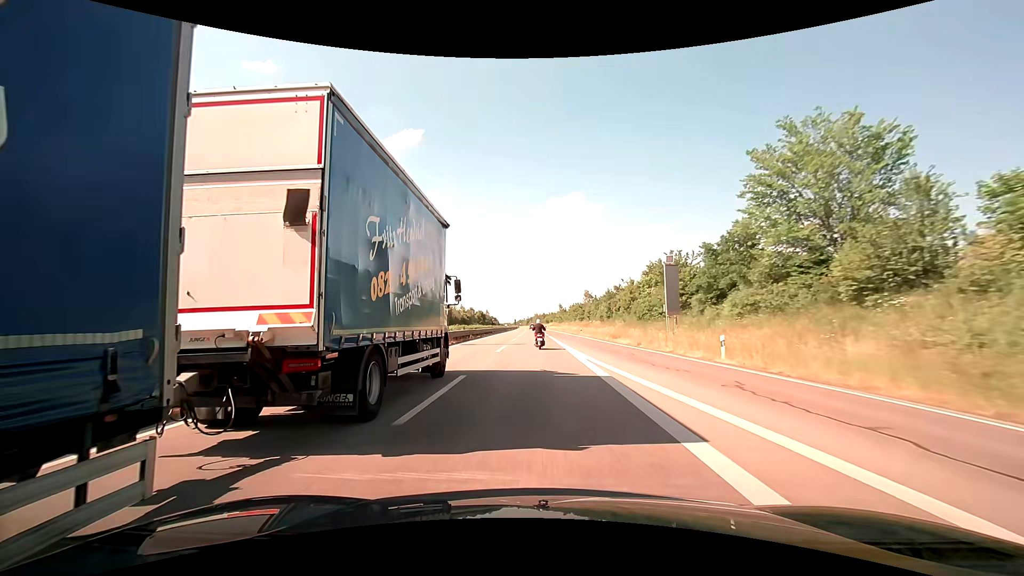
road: trunk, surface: asphalt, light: Day
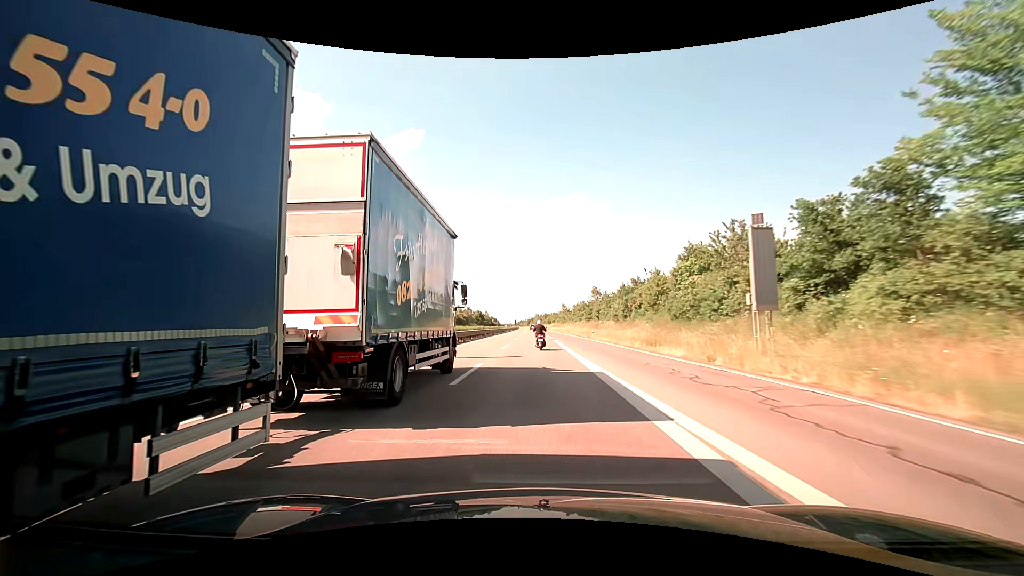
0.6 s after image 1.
(0.0, +13.4) m; 0°
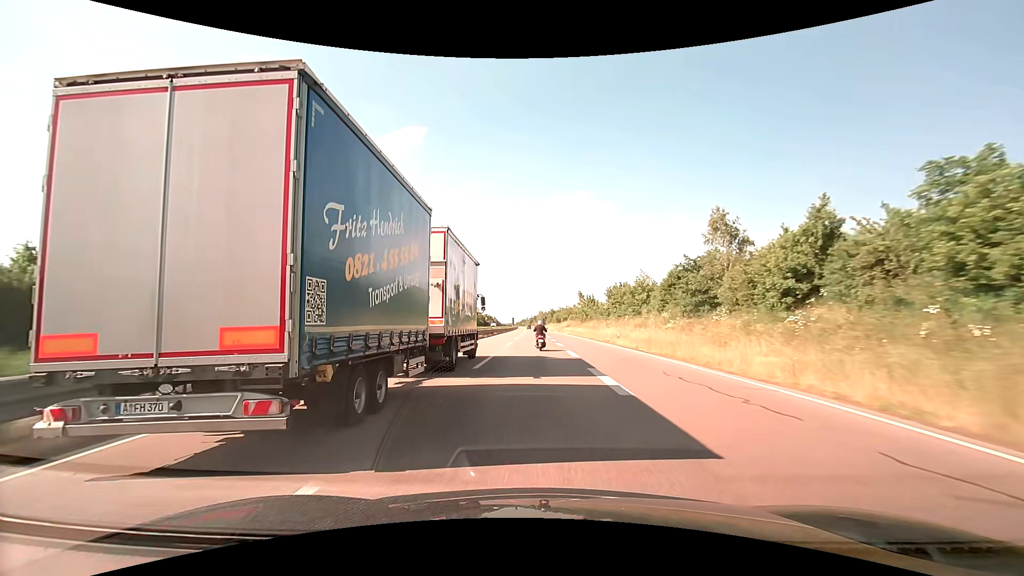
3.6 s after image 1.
(-0.3, +67.4) m; 0°
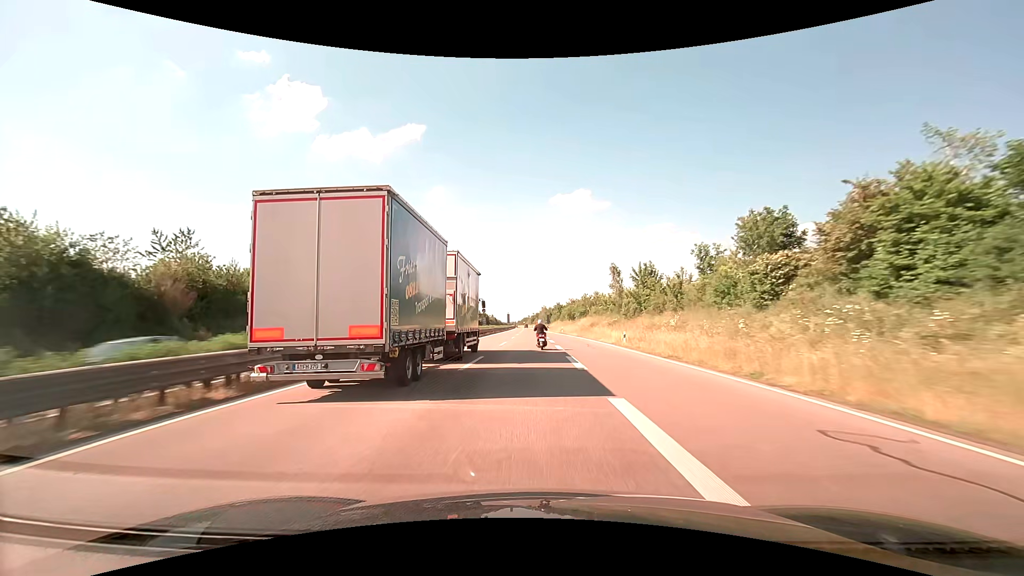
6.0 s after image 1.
(-0.2, +54.6) m; 0°
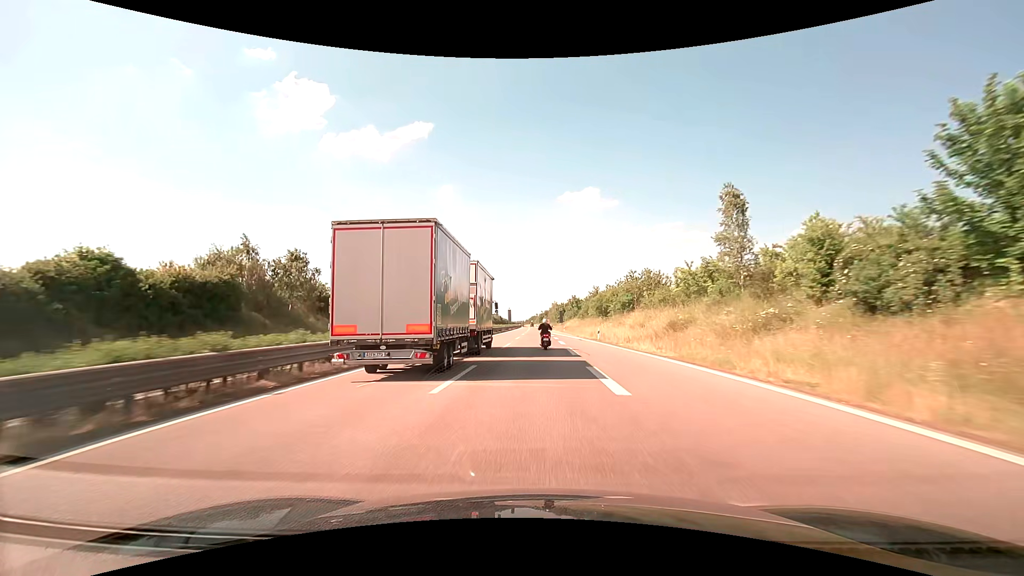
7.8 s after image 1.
(-0.4, +41.1) m; -1°
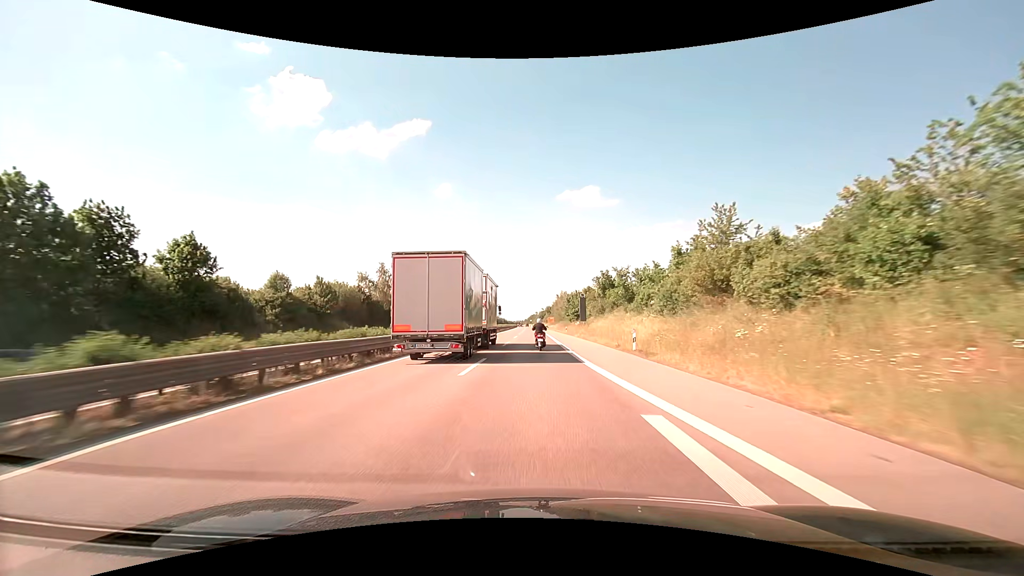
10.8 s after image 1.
(+0.1, +68.1) m; 0°
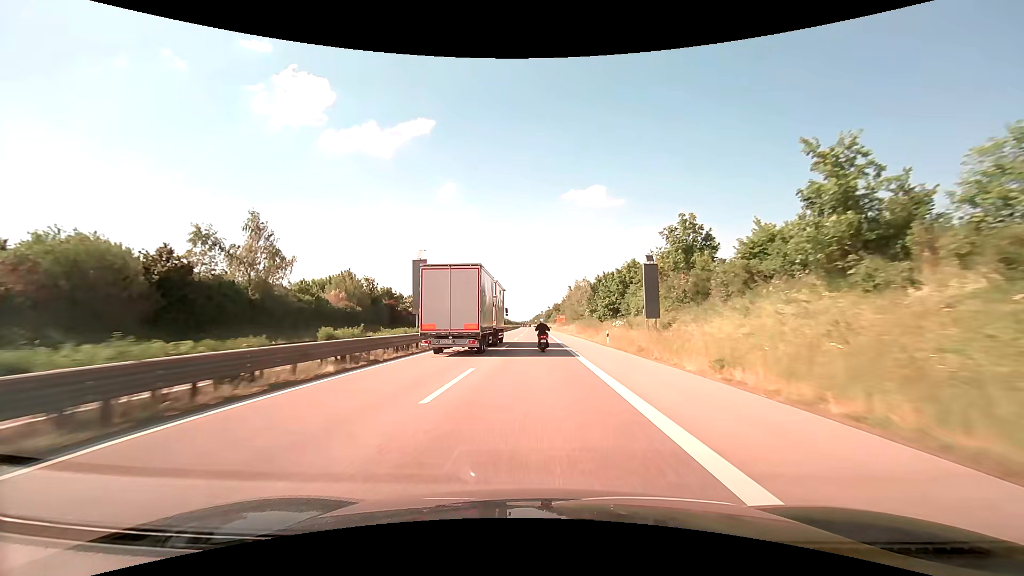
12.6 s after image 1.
(-0.2, +40.4) m; 0°
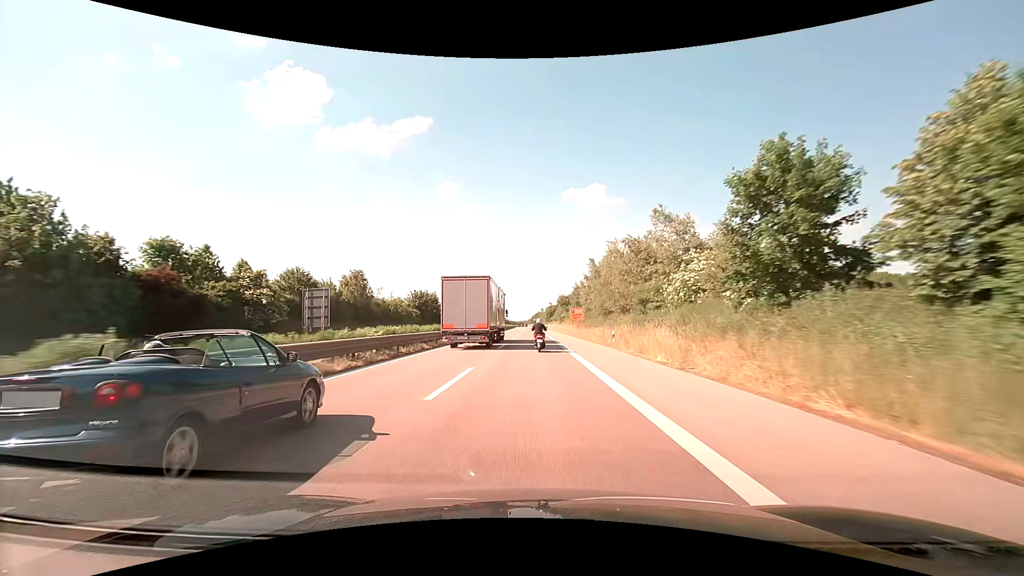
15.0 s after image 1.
(-0.2, +53.3) m; 0°
(0, +10) (0, +20) (0, +30) (0, +40) (0, +50) (0, +60) (0, +70) (0, +80) (-1, +90) (-1, +100) m
